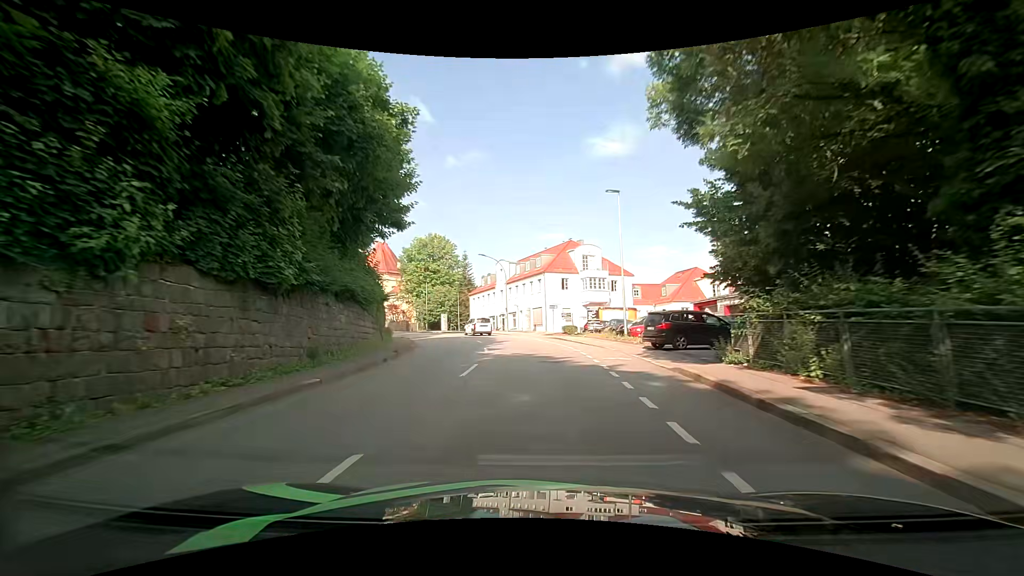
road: tertiary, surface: asphalt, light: Day
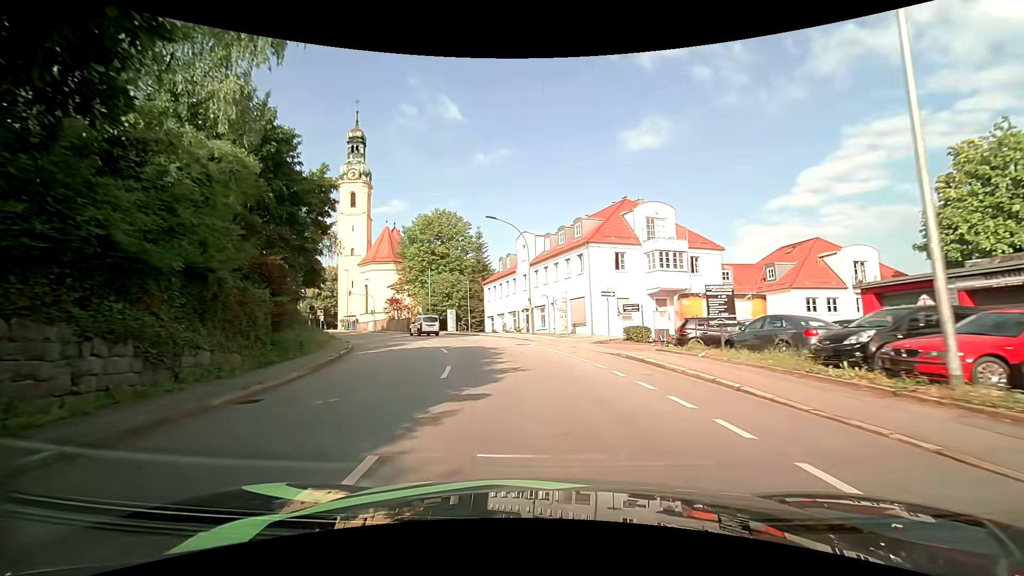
(-0.6, +19.6) m; -4°
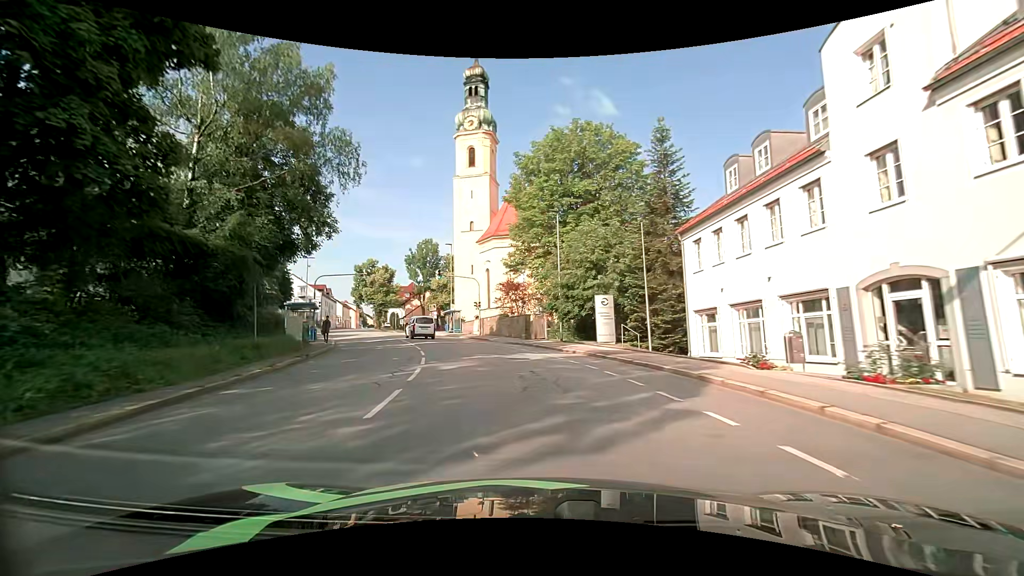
(-4.4, +32.9) m; -17°
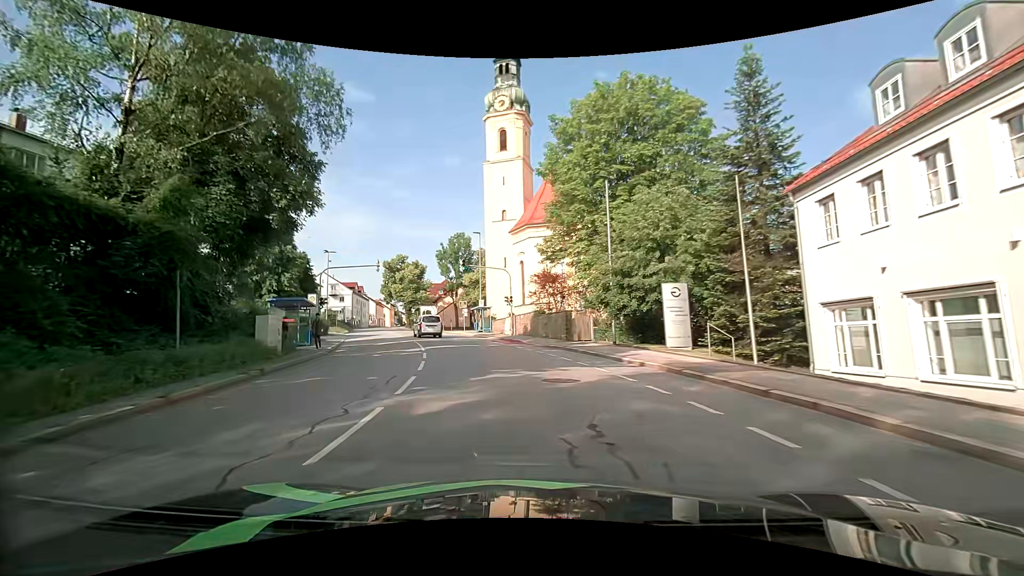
(-0.2, +6.8) m; -4°
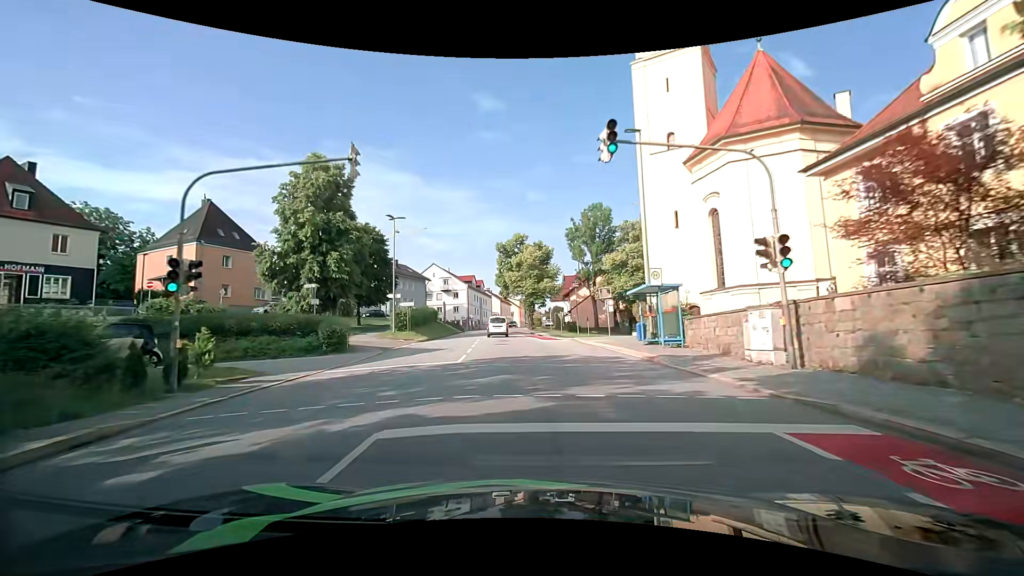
(-4.4, +27.0) m; -17°
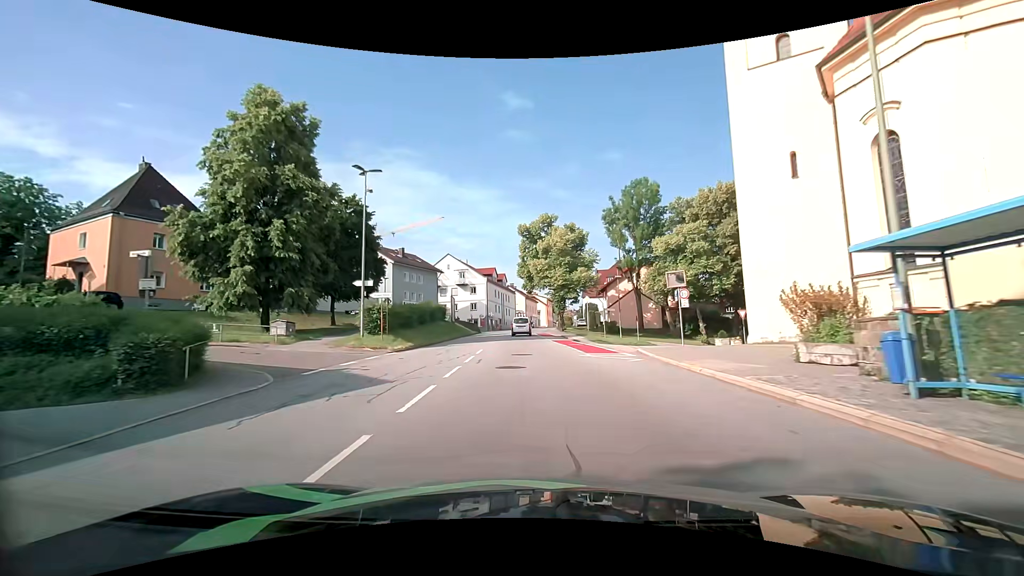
(-0.4, +14.2) m; -3°
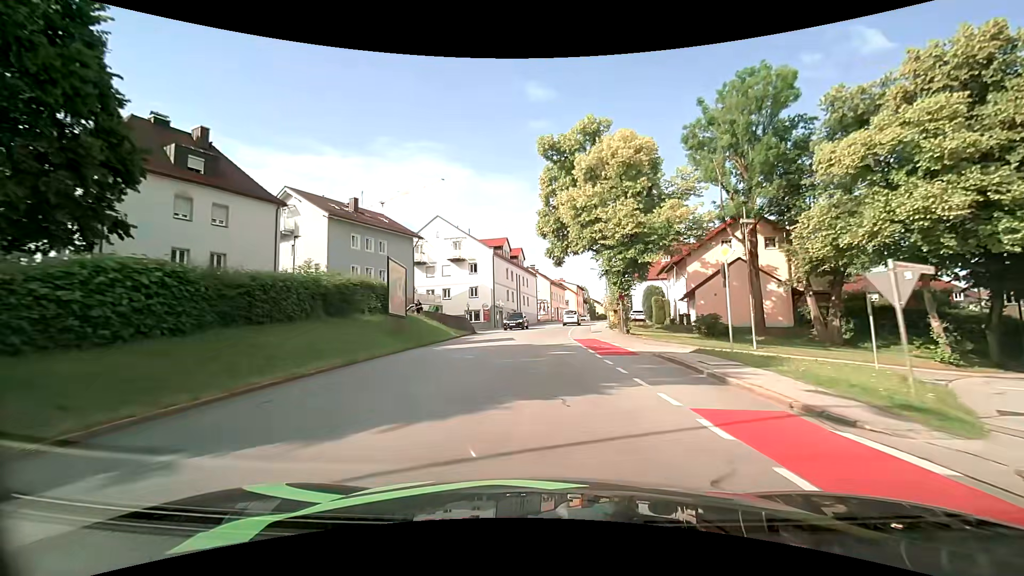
(-1.0, +29.4) m; -3°
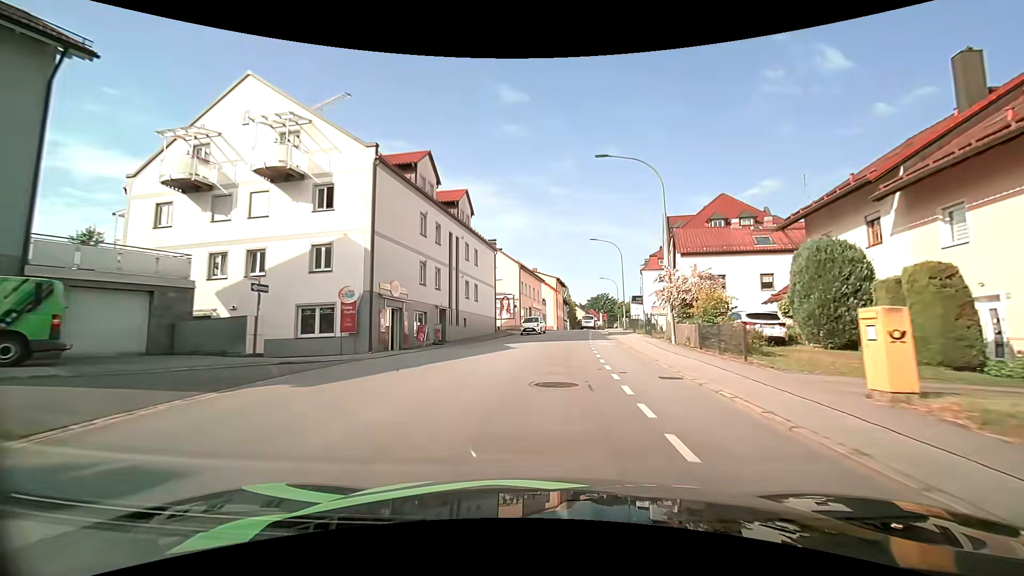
(+0.8, +37.0) m; +4°
(0, +10) (+1, +20) (+1, +30) (+2, +40) (+4, +50) (+5, +60) (+7, +70) (+8, +79) (+10, +89) (+12, +99) m
